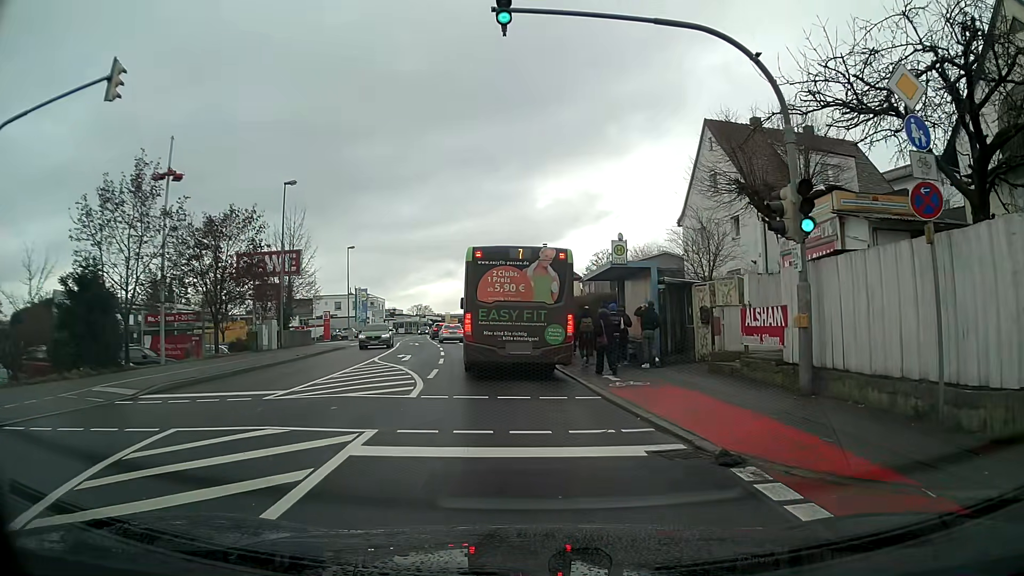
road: tertiary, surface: asphalt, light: Day
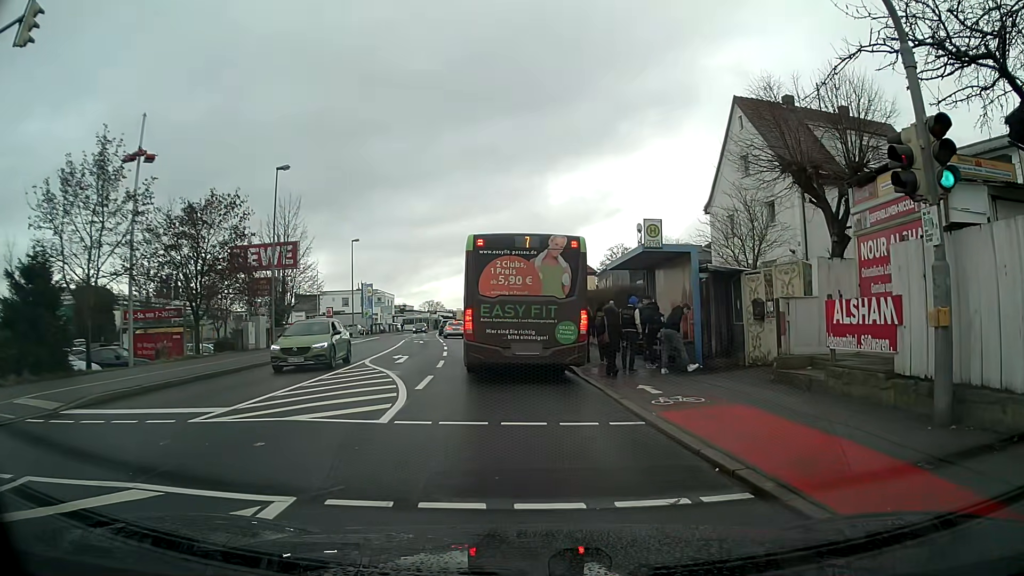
(0.0, +3.2) m; 0°
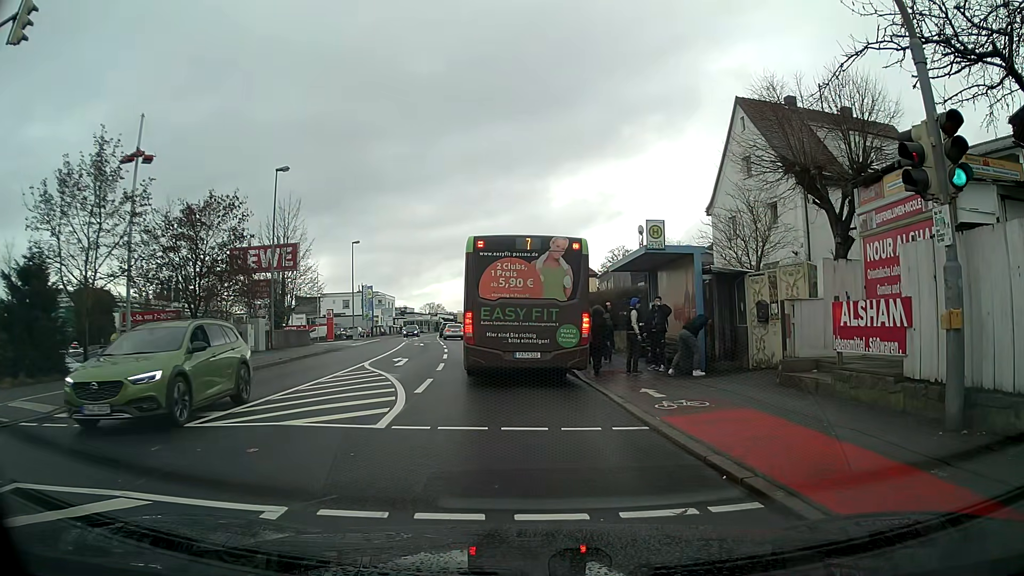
(0.0, +0.2) m; 0°
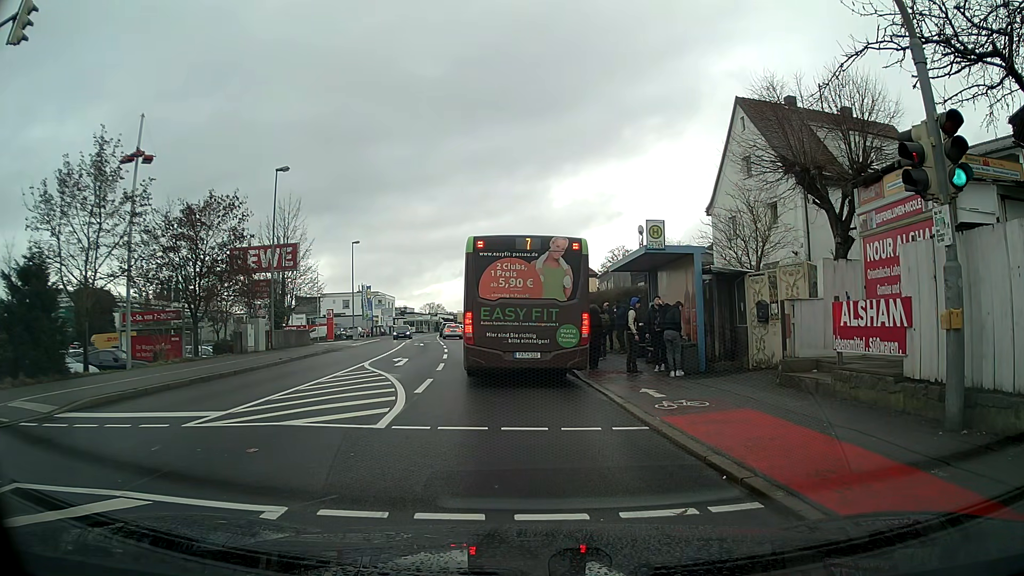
(0.0, 0.0) m; 0°
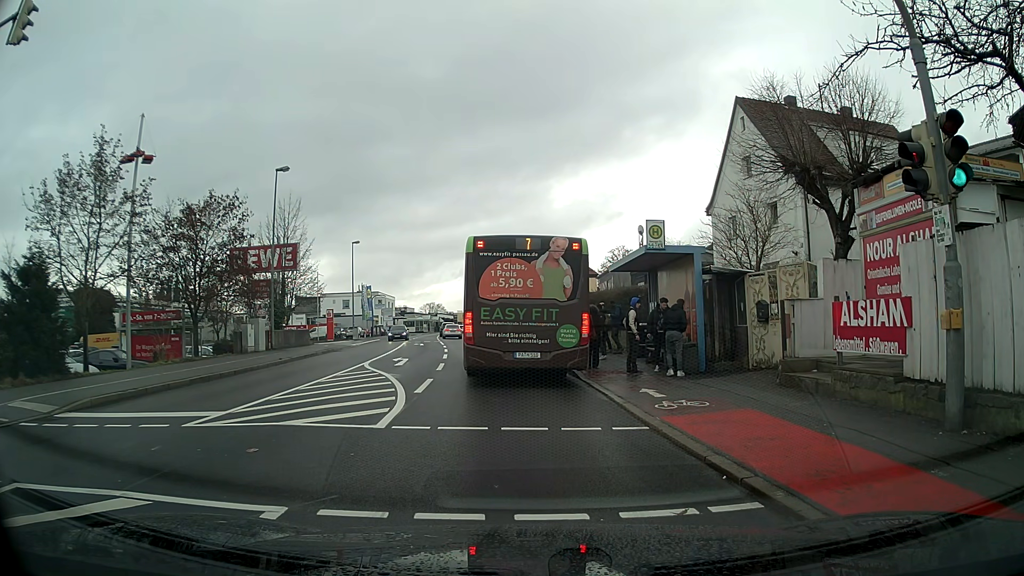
(0.0, 0.0) m; 0°
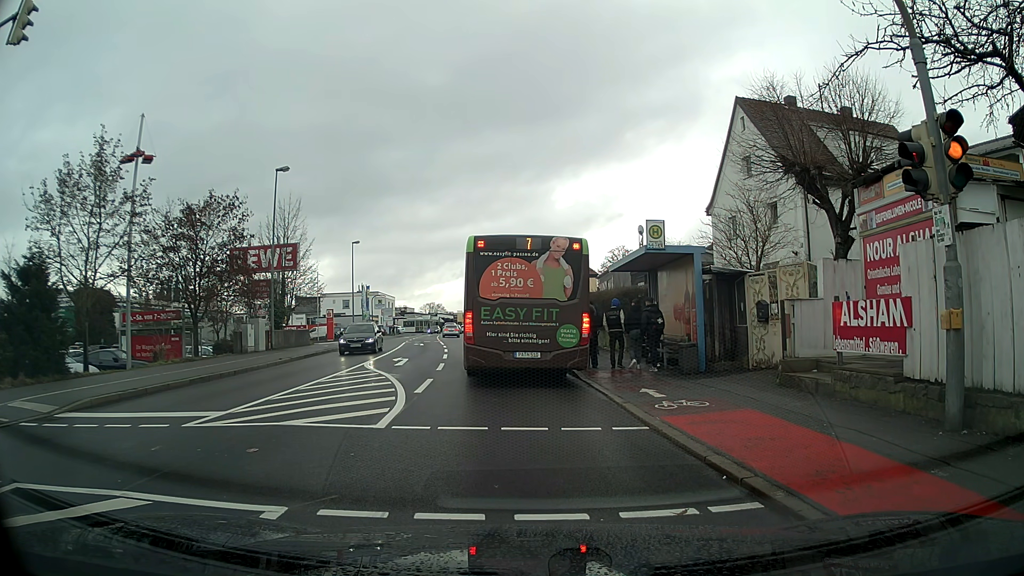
(0.0, 0.0) m; 0°
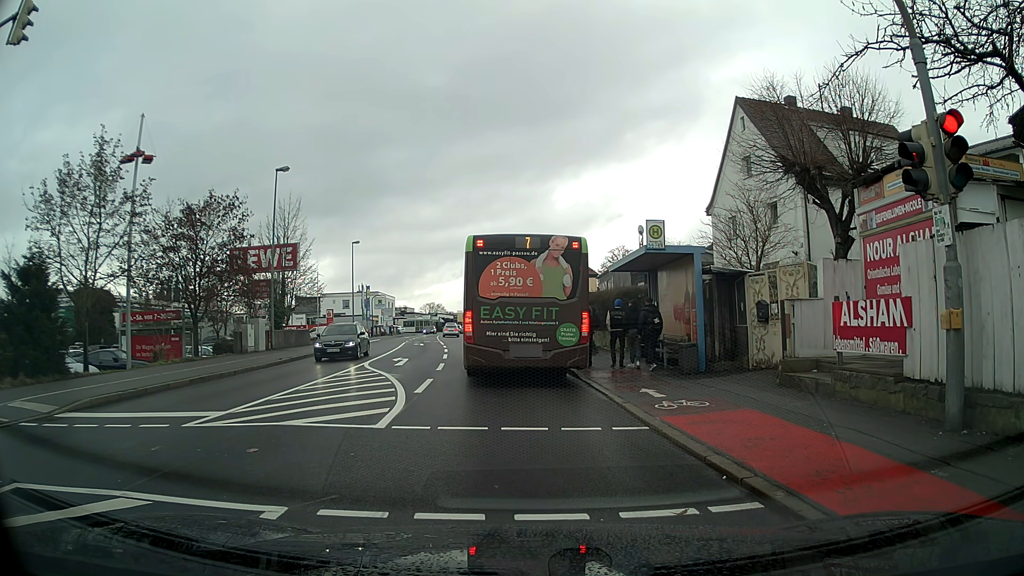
(0.0, 0.0) m; 0°
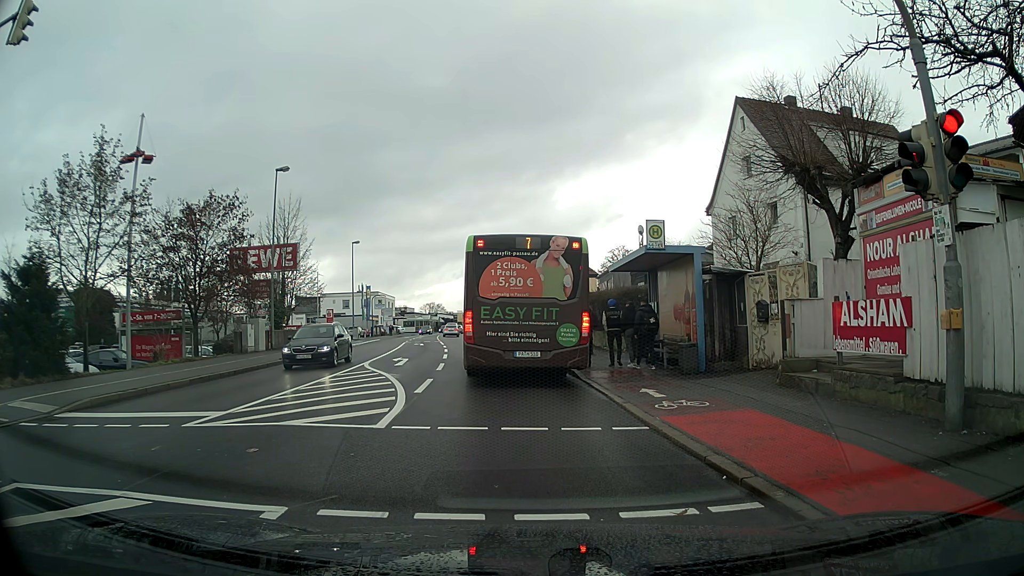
(0.0, 0.0) m; 0°
(0, +10) (-1, +20) (-3, +30) (-4, +40) (-6, +50) (-8, +59) (-9, +69) (-11, +79) (-12, +89) (-13, +99) m
